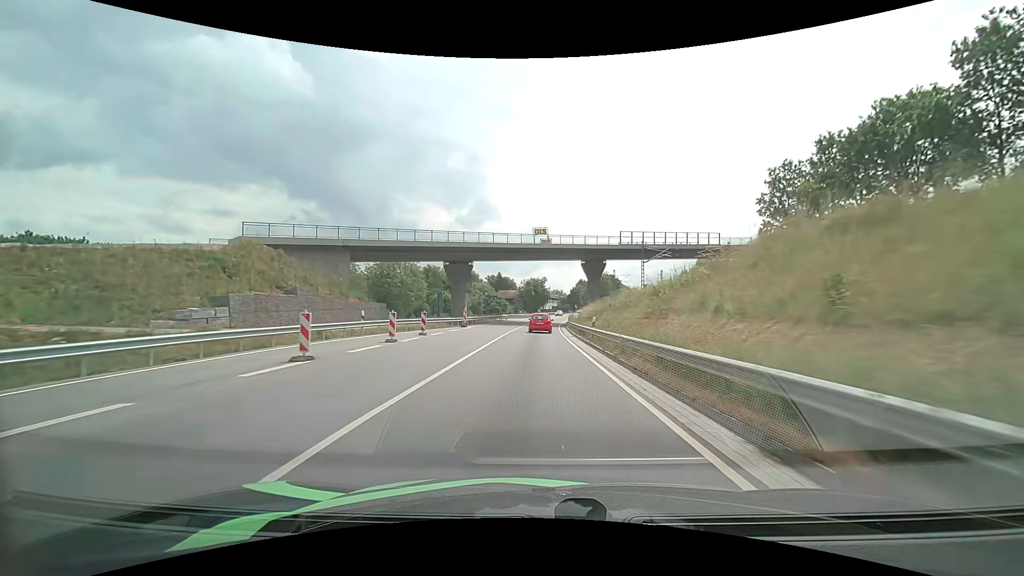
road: primary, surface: asphalt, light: Day
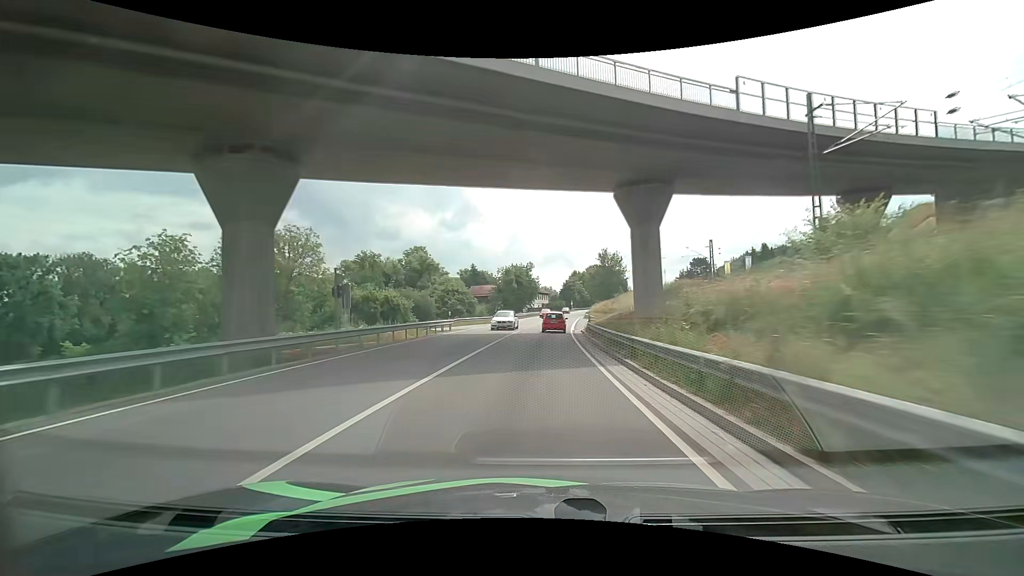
(+0.4, +43.6) m; +1°
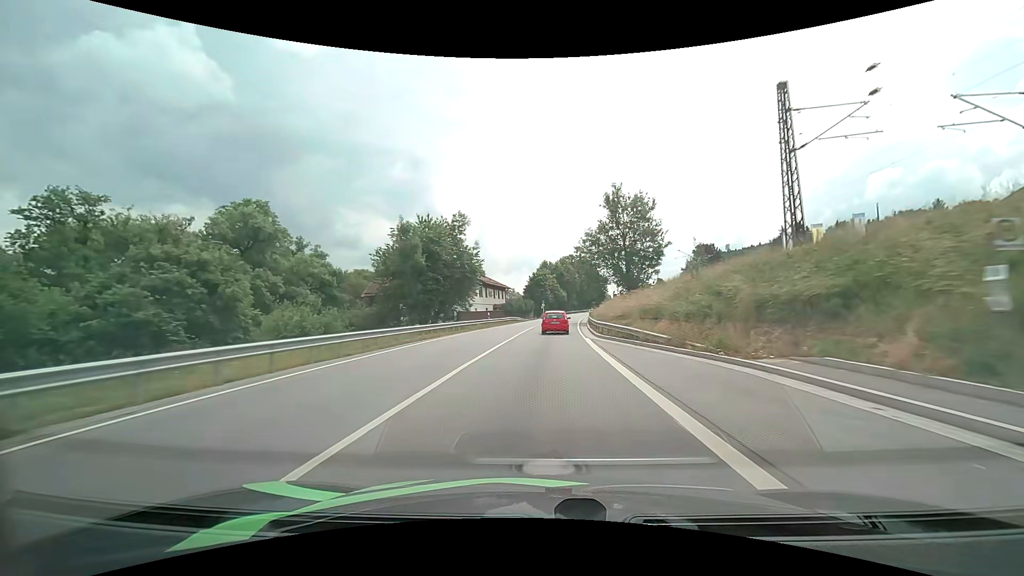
(+1.9, +57.0) m; +4°
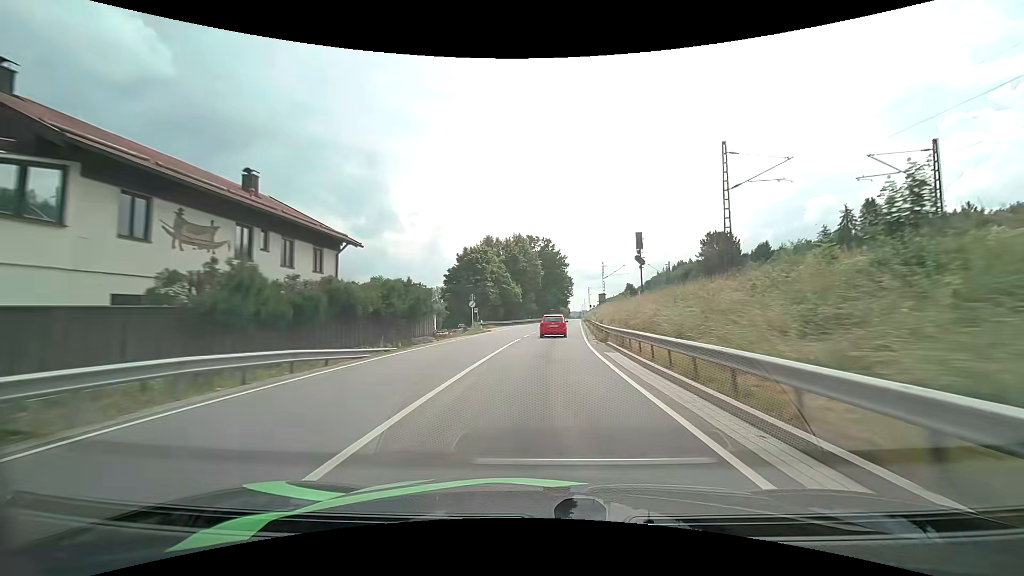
(+2.2, +54.8) m; +5°
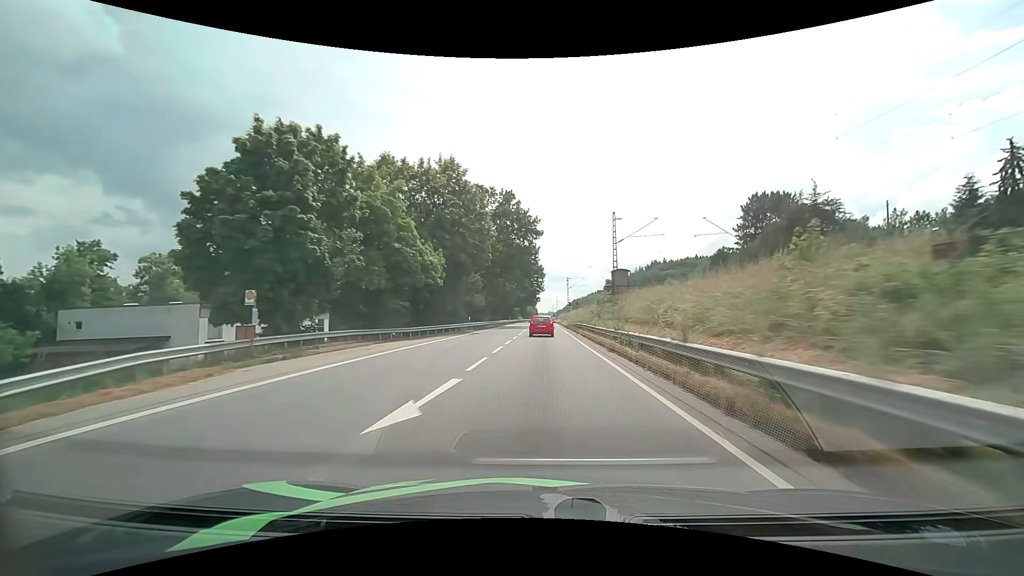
(+2.2, +43.5) m; +5°
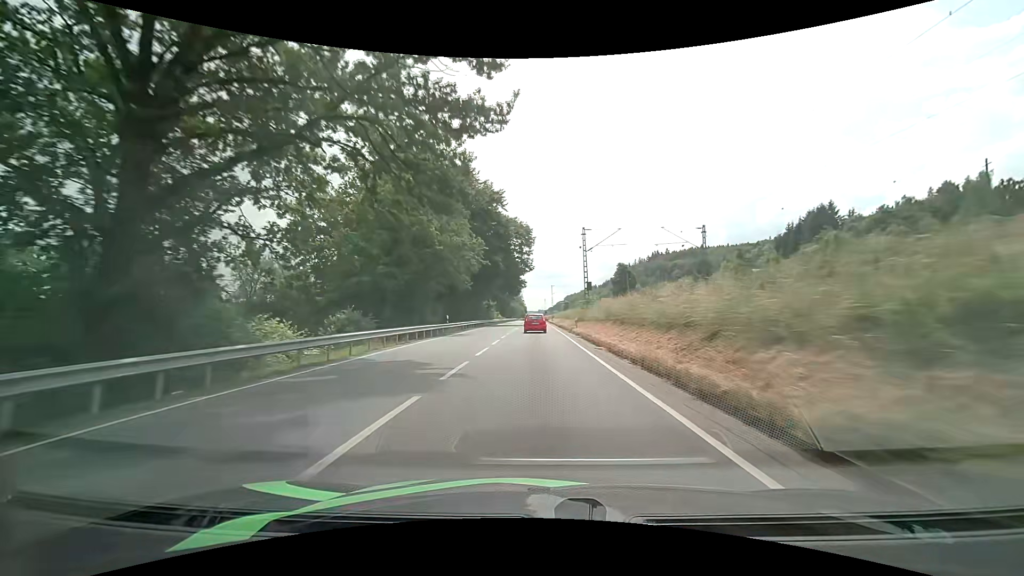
(+0.7, +57.2) m; +1°
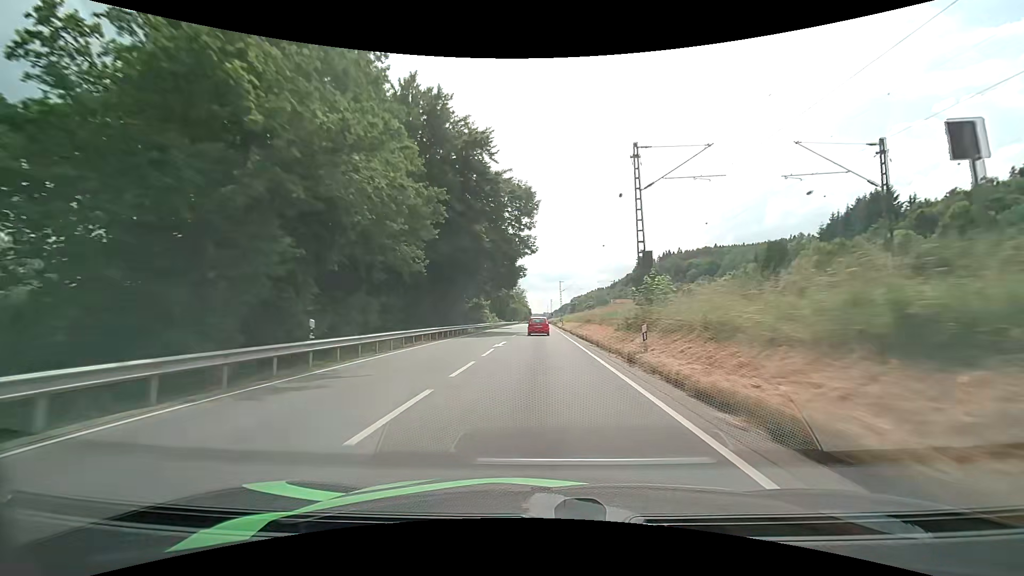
(-0.1, +23.8) m; -1°
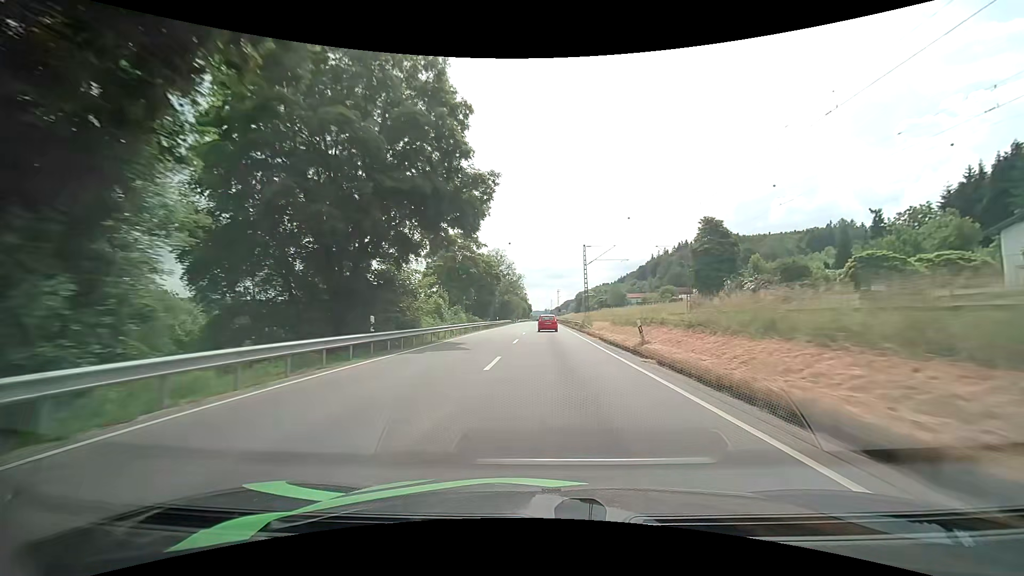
(-0.5, +48.9) m; 0°
(0, +10) (0, +20) (0, +30) (0, +40) (0, +50) (0, +60) (+1, +70) (+1, +80) (+1, +90) (+1, +100) m
